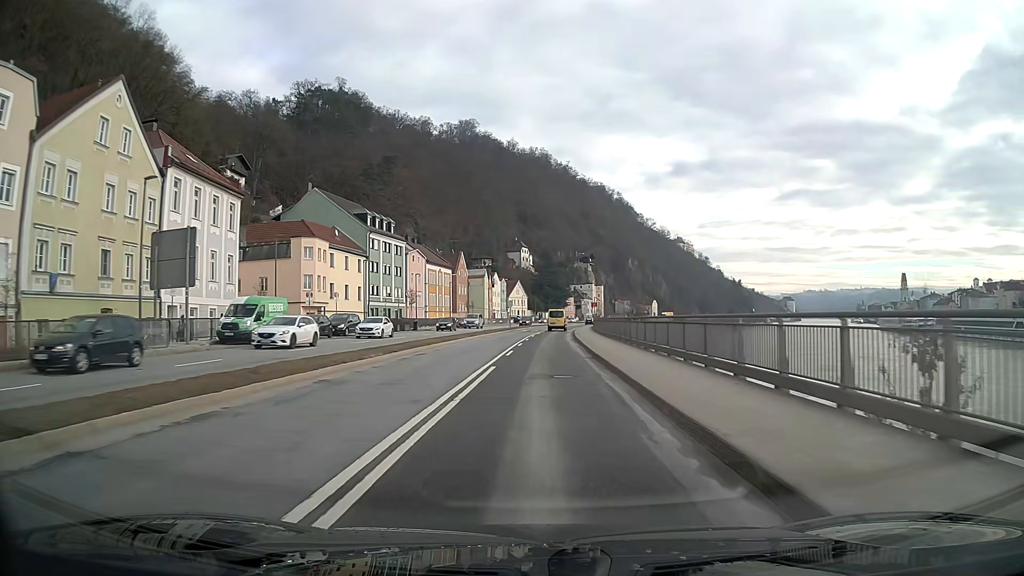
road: primary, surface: asphalt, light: Day
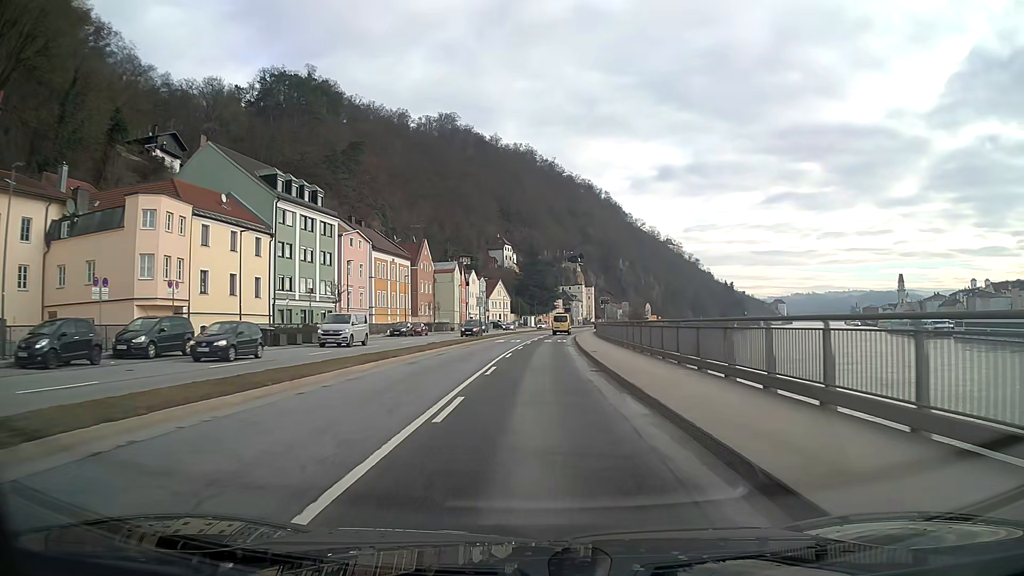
(+0.3, +24.7) m; +1°
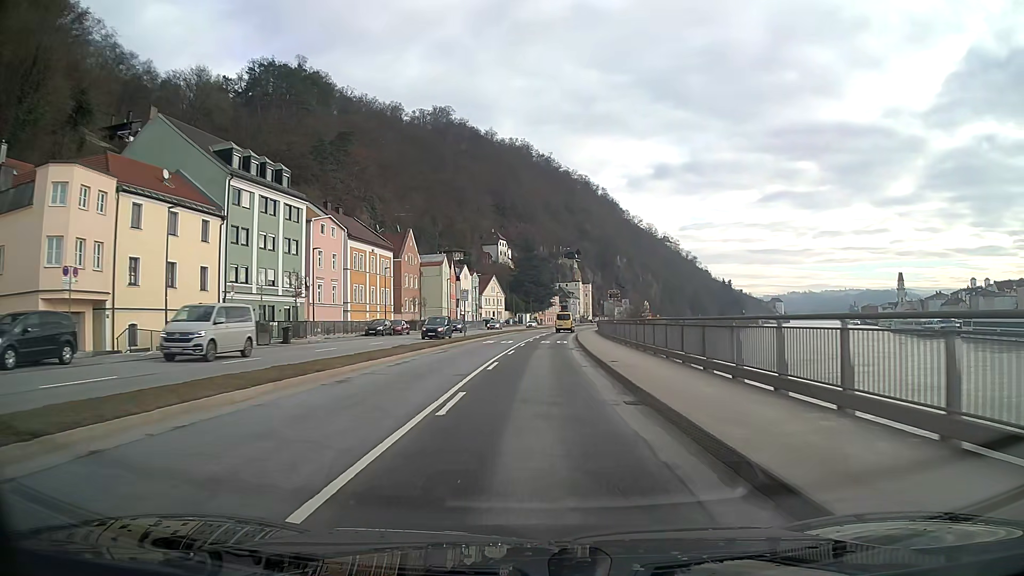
(0.0, +8.2) m; 0°
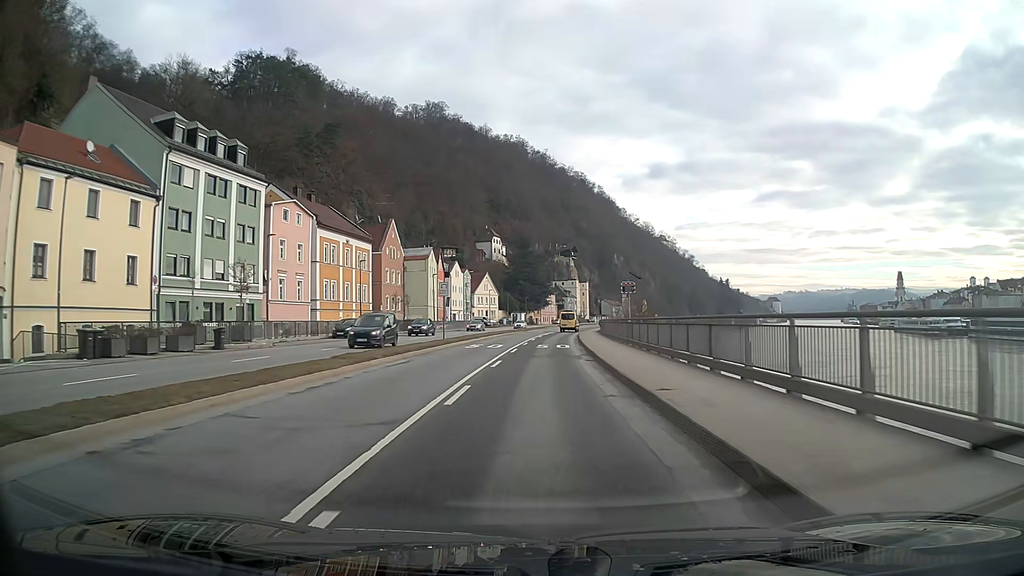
(0.0, +8.2) m; 0°
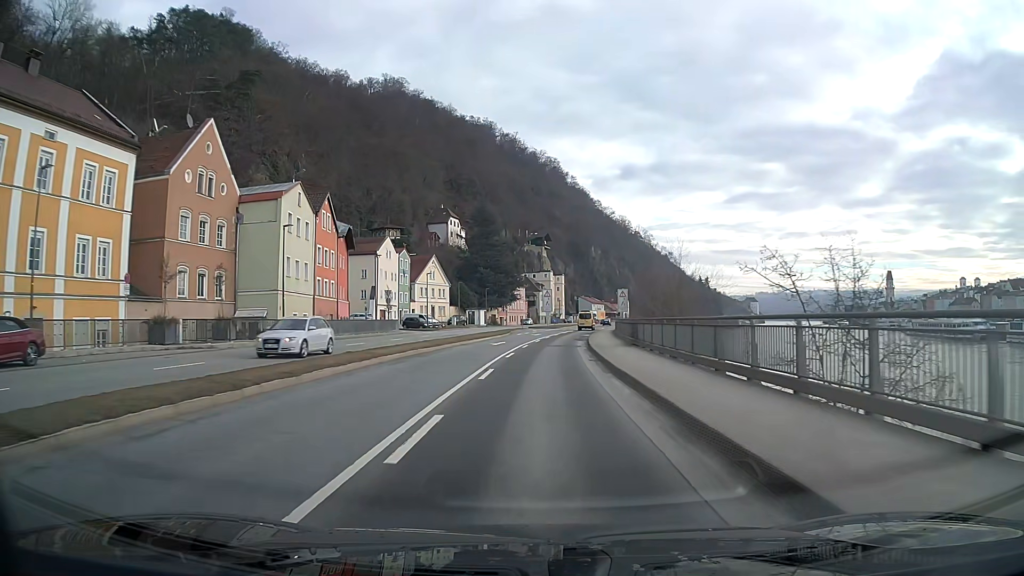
(+0.9, +40.5) m; +3°
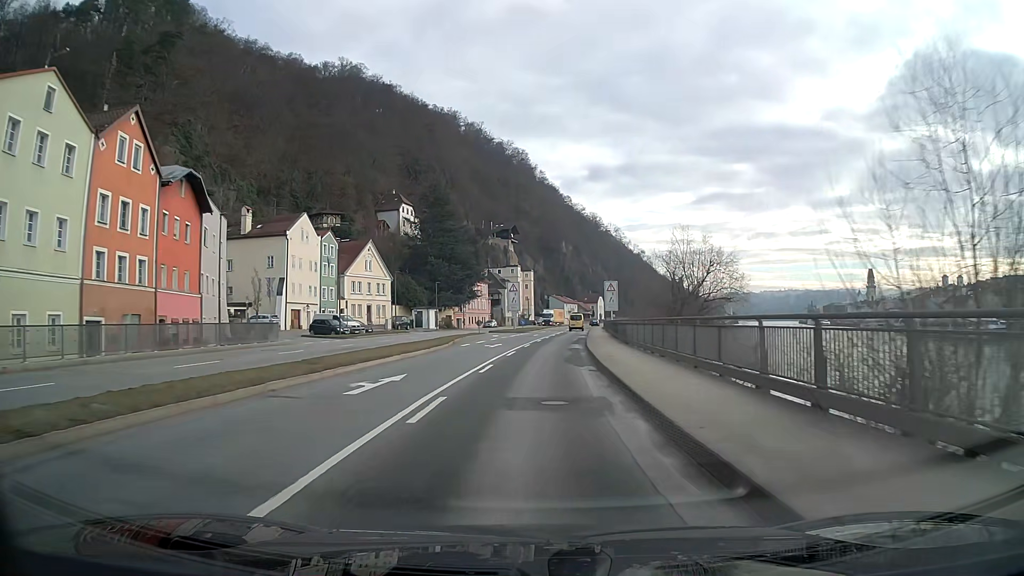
(+0.6, +24.3) m; +3°
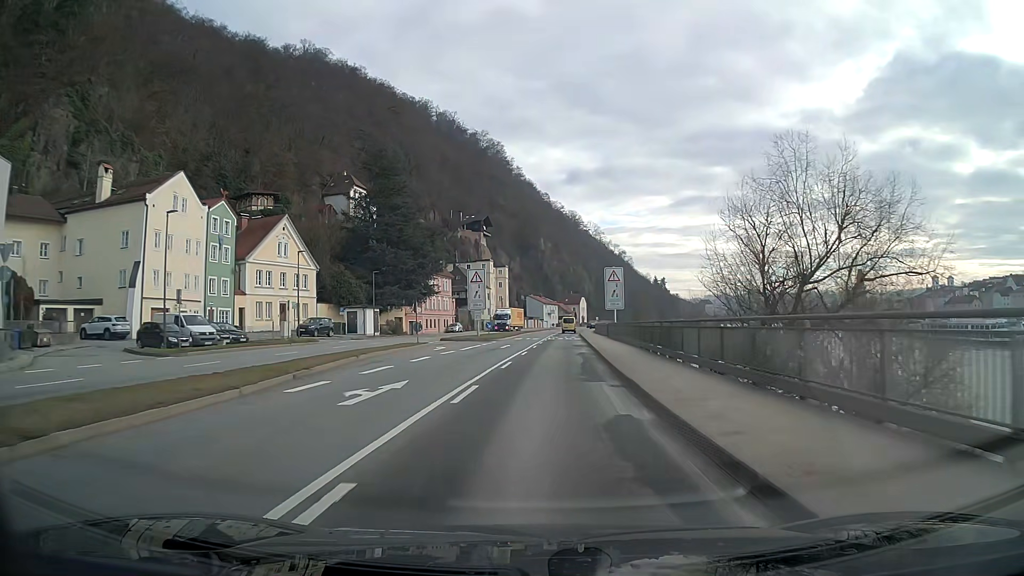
(+0.4, +24.4) m; +2°
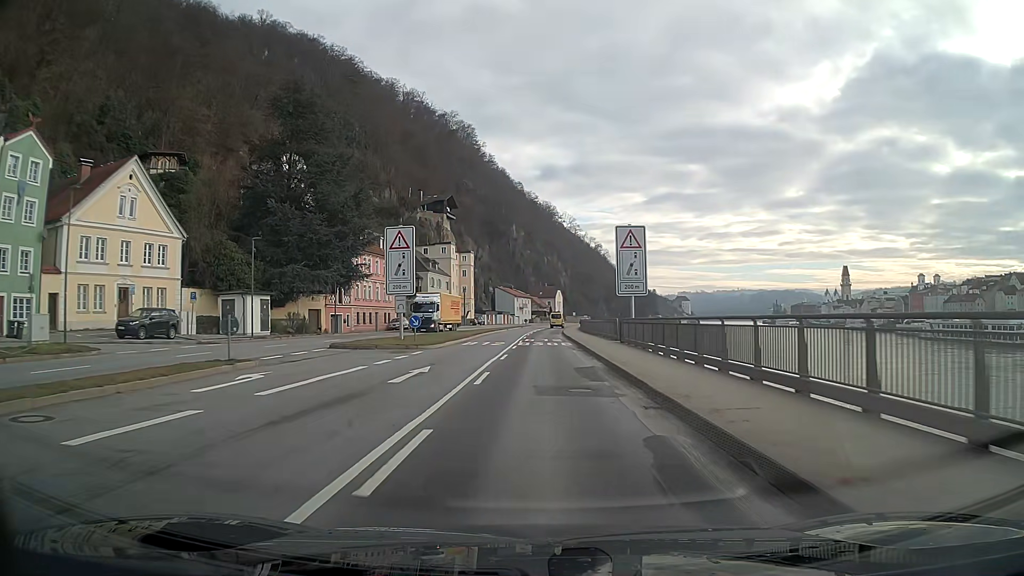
(+0.5, +24.4) m; +2°
